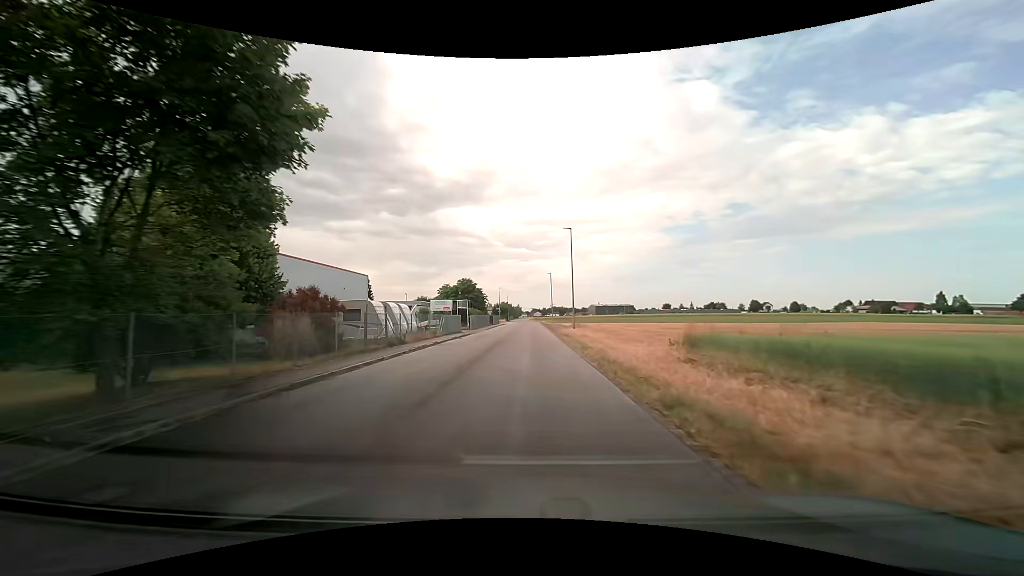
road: tertiary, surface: asphalt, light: Day
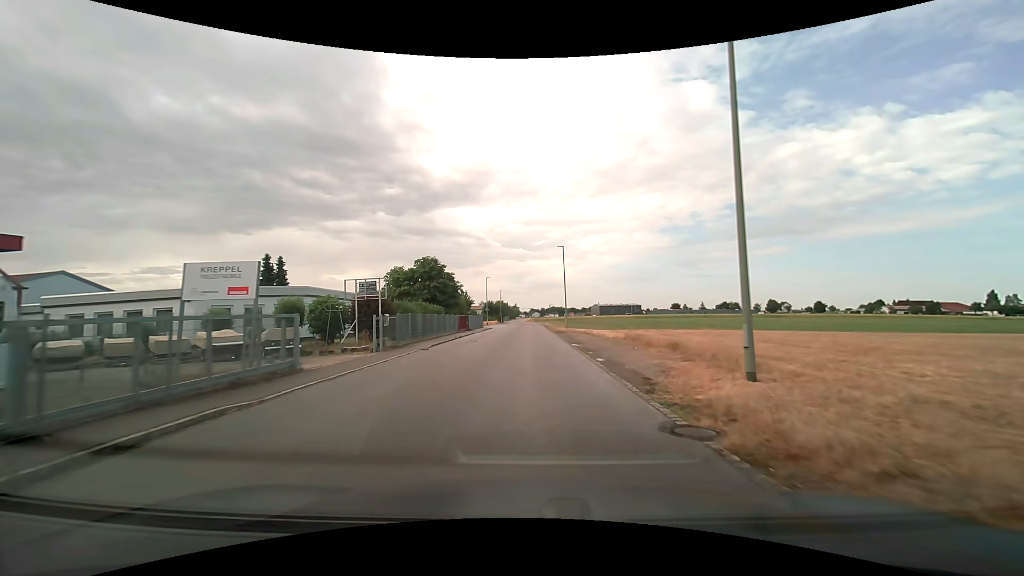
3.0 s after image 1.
(0.0, +33.6) m; 0°
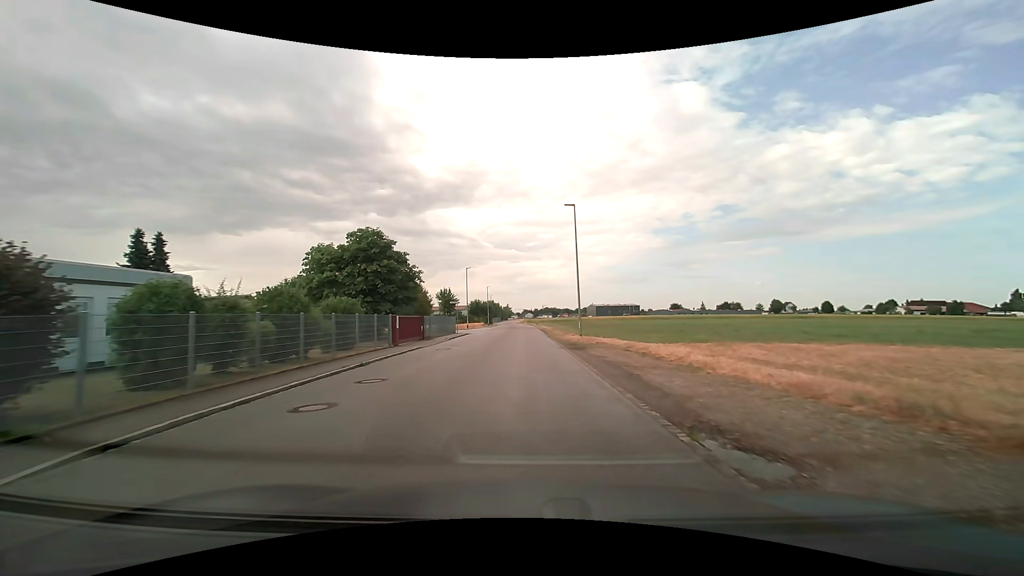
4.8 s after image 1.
(+0.2, +19.8) m; +1°
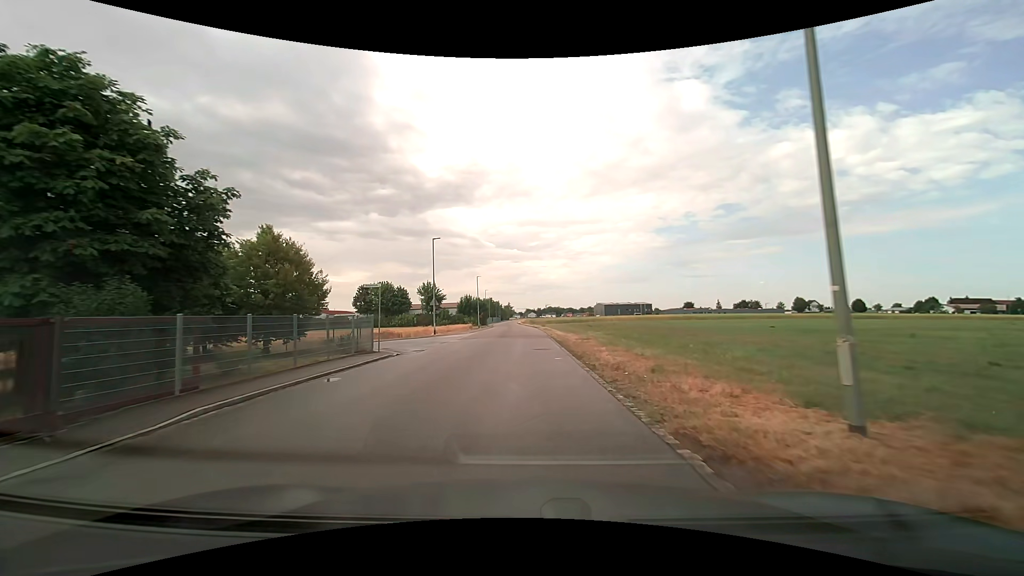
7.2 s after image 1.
(0.0, +26.8) m; 0°
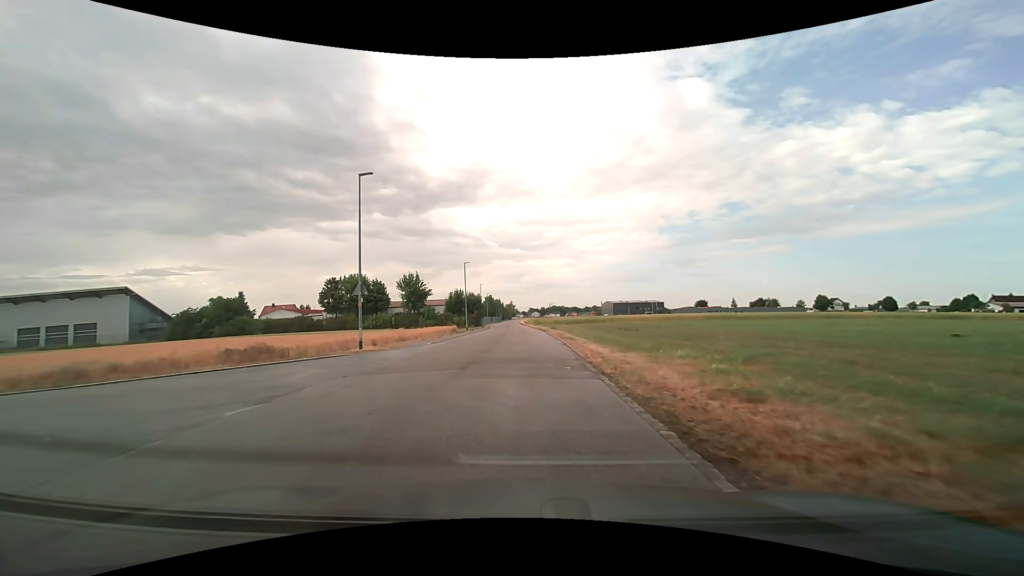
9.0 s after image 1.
(-0.1, +20.5) m; 0°
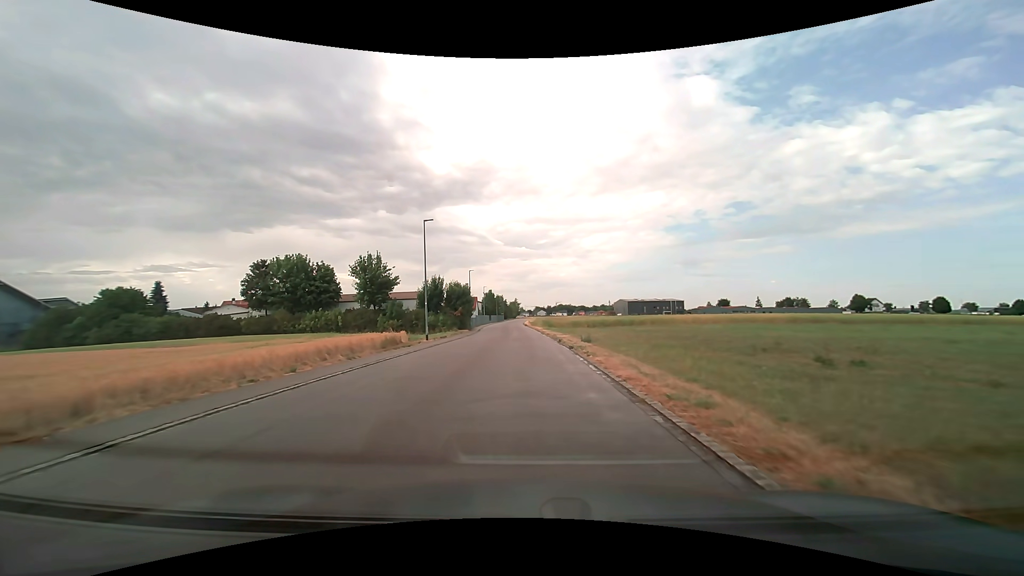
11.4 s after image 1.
(-0.3, +27.5) m; -1°
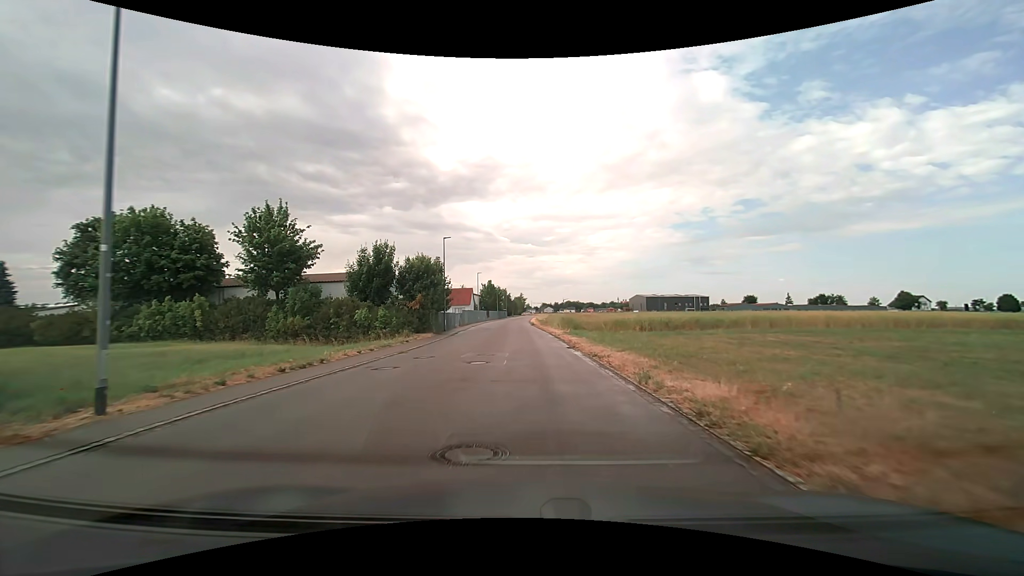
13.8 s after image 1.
(-0.3, +27.7) m; -1°
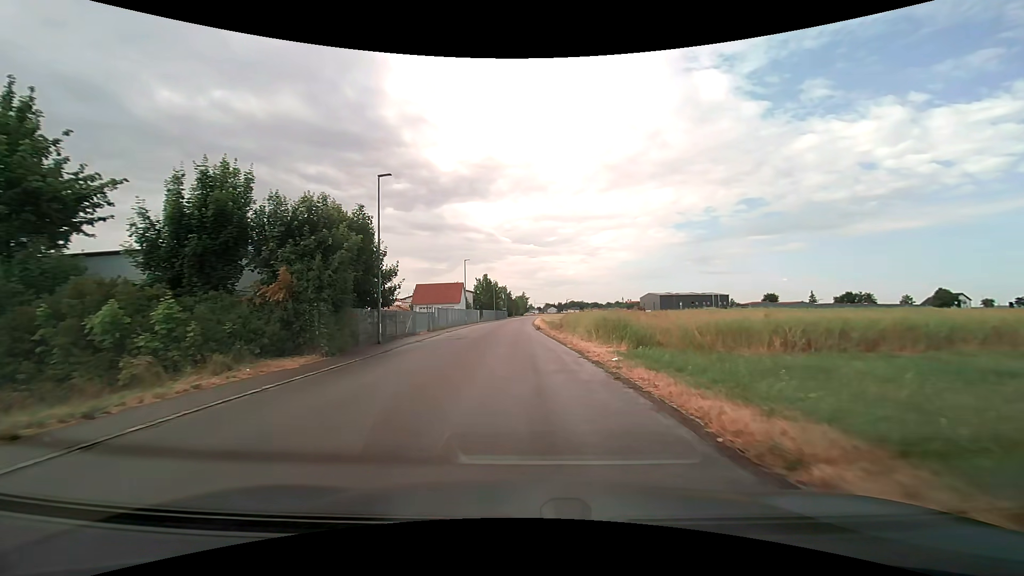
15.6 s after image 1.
(0.0, +20.8) m; 0°
(0, +10) (0, +20) (-1, +30) (-1, +40) (-1, +50) (-1, +60) (-1, +70) (-1, +80) (-1, +90) (-1, +100) m
